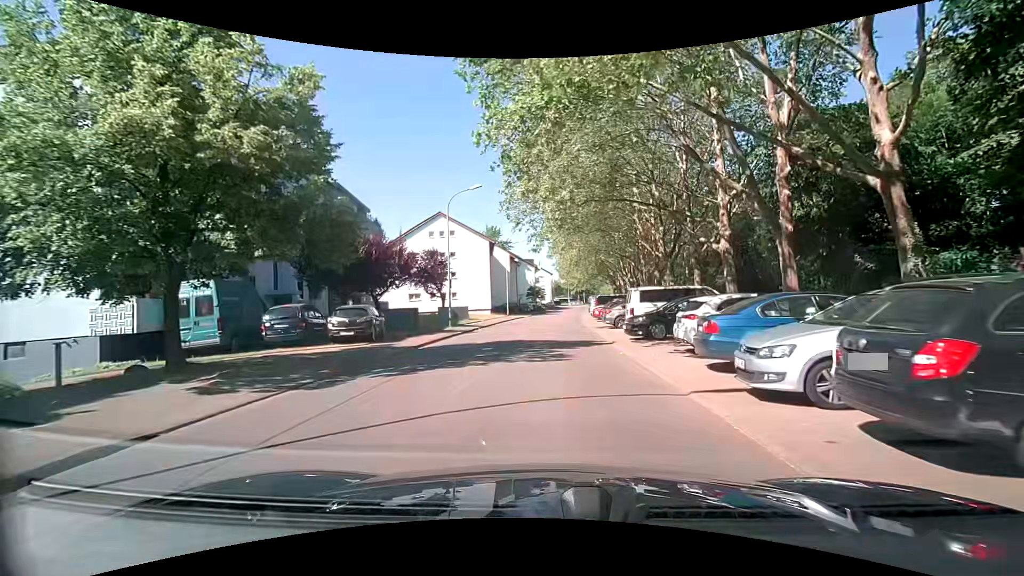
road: residential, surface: asphalt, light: Day
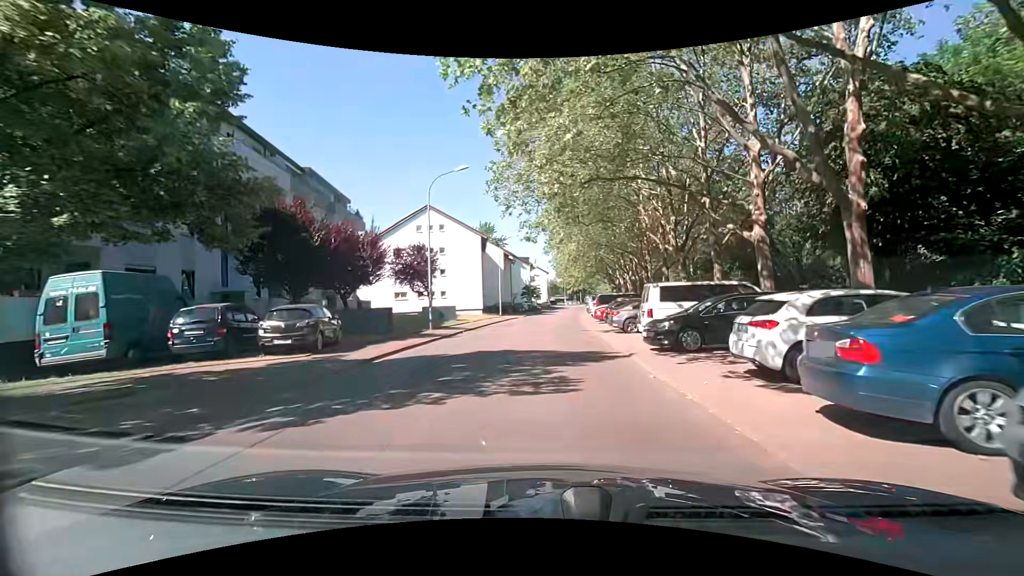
(0.0, +4.3) m; +1°
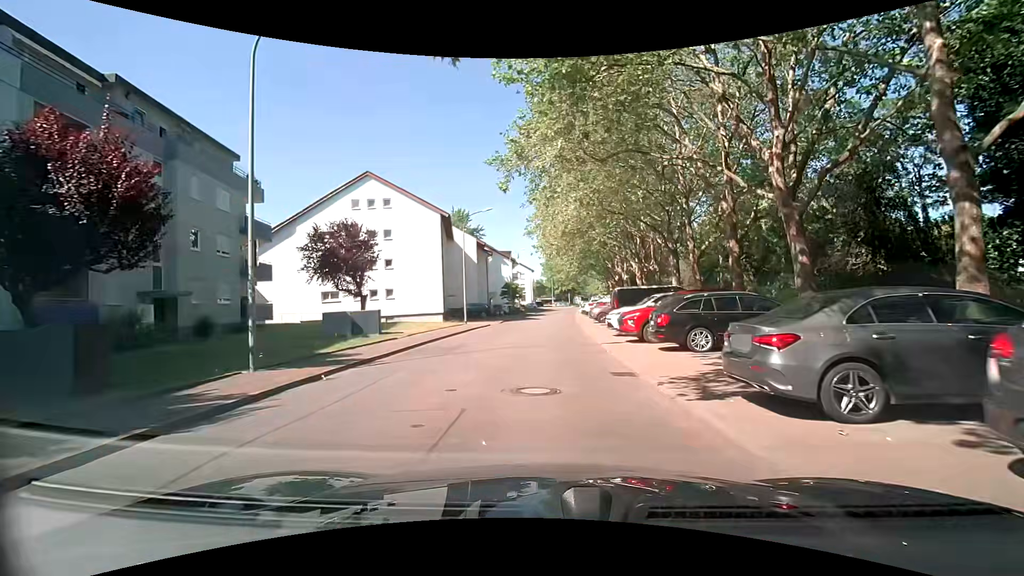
(+0.1, +16.2) m; +1°
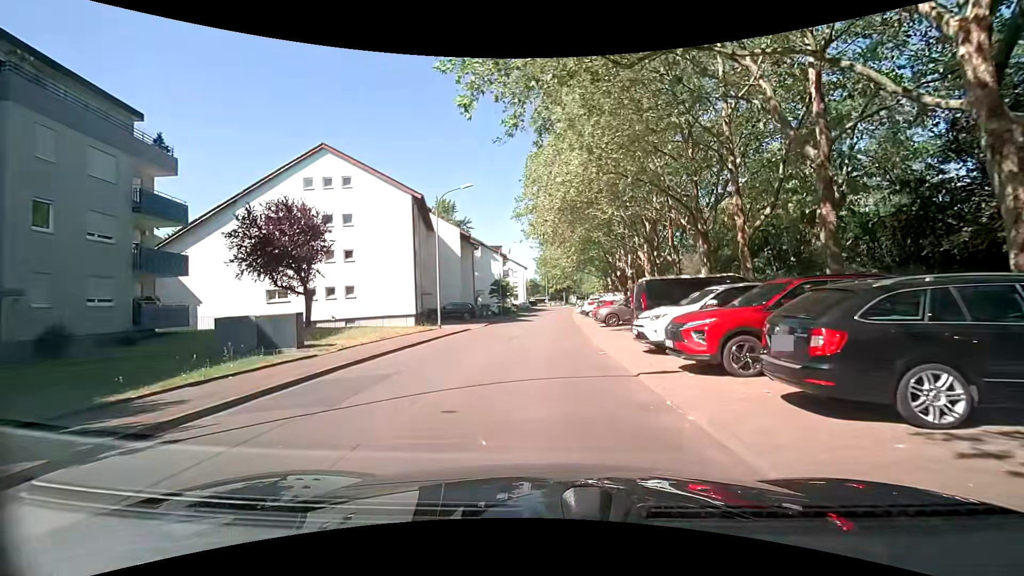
(-0.1, +7.7) m; +2°
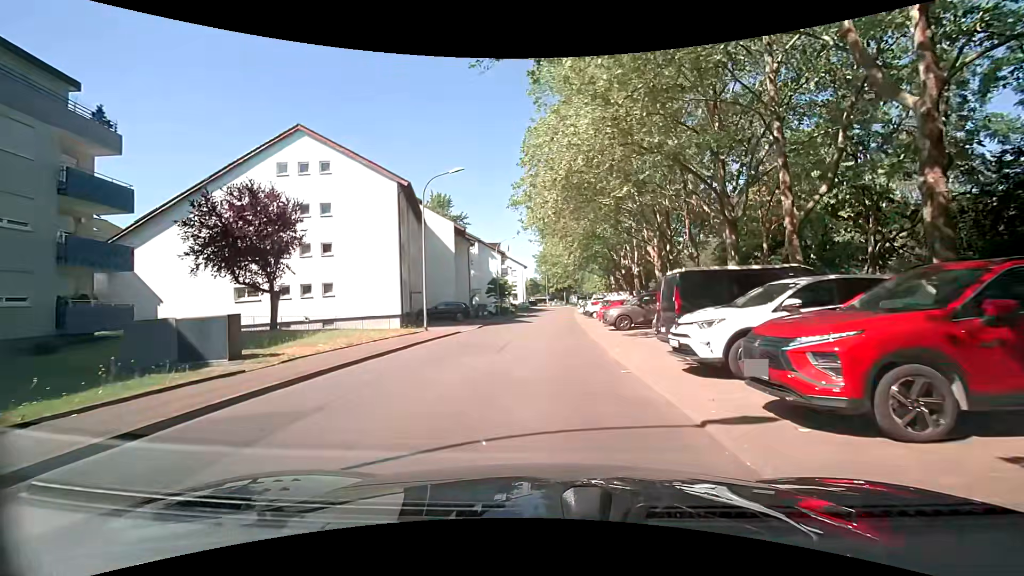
(-0.1, +3.8) m; -1°
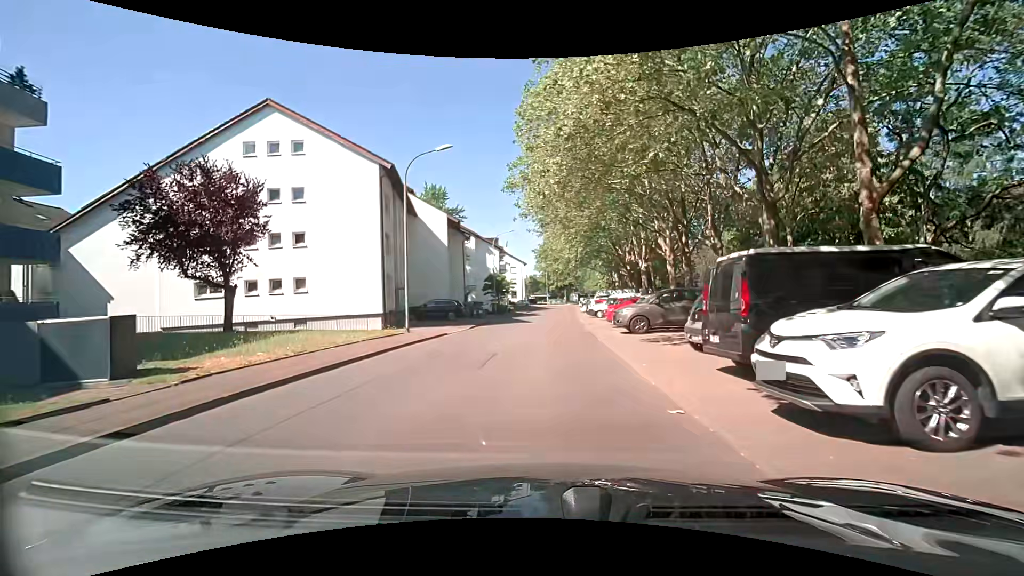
(0.0, +3.7) m; -2°
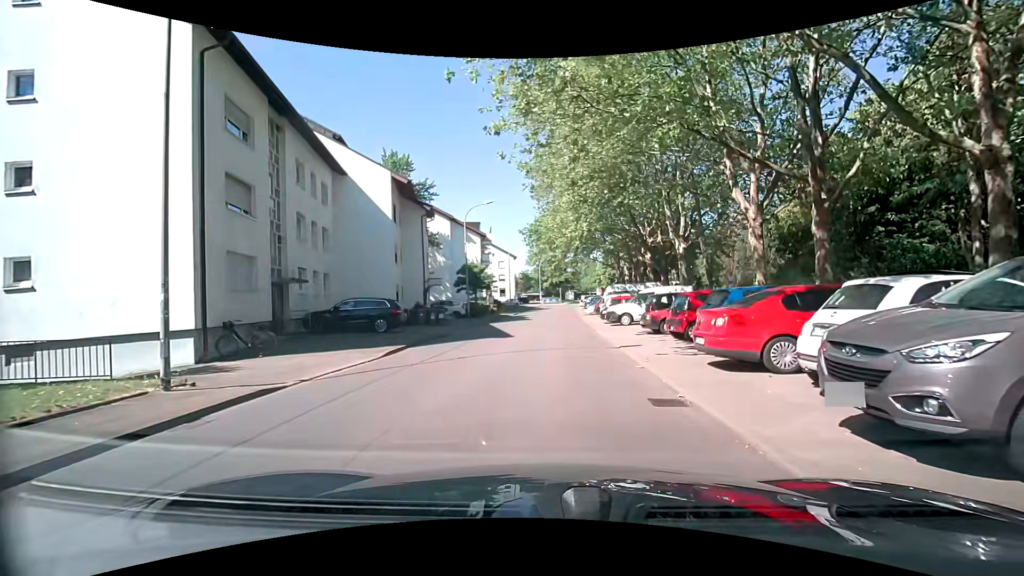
(+0.4, +15.1) m; +1°
